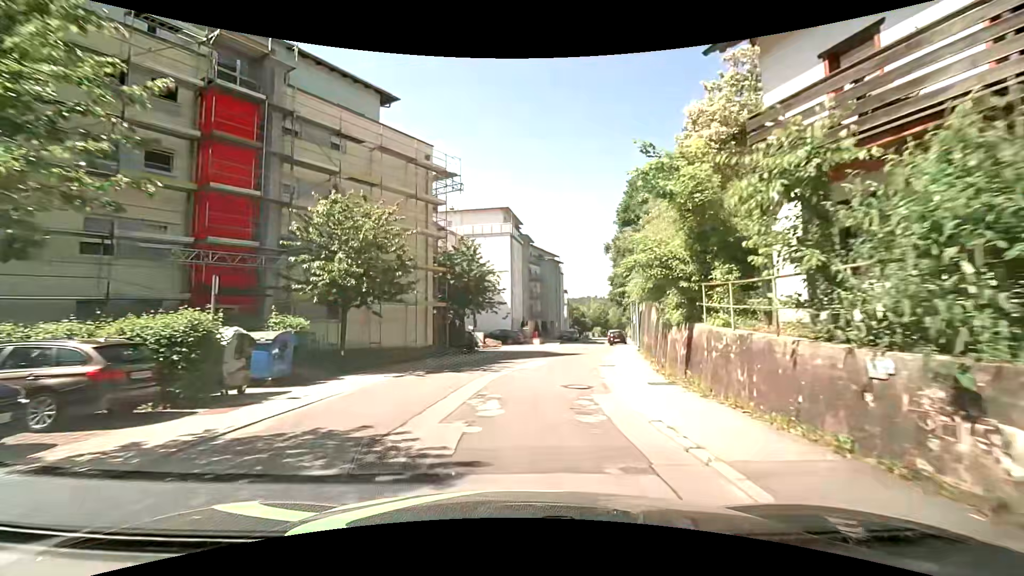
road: residential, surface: asphalt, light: Day
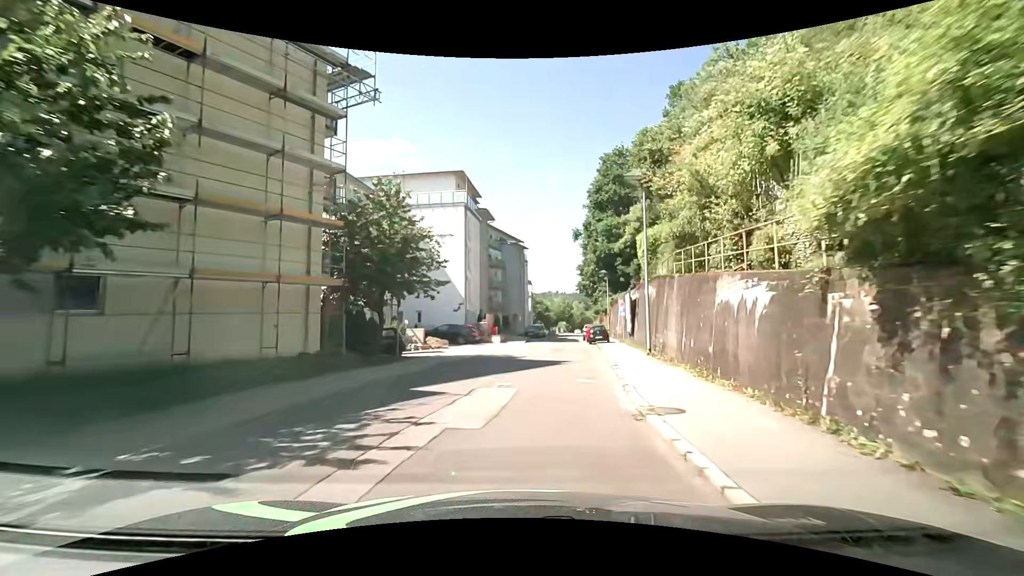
(+0.5, +11.5) m; +6°
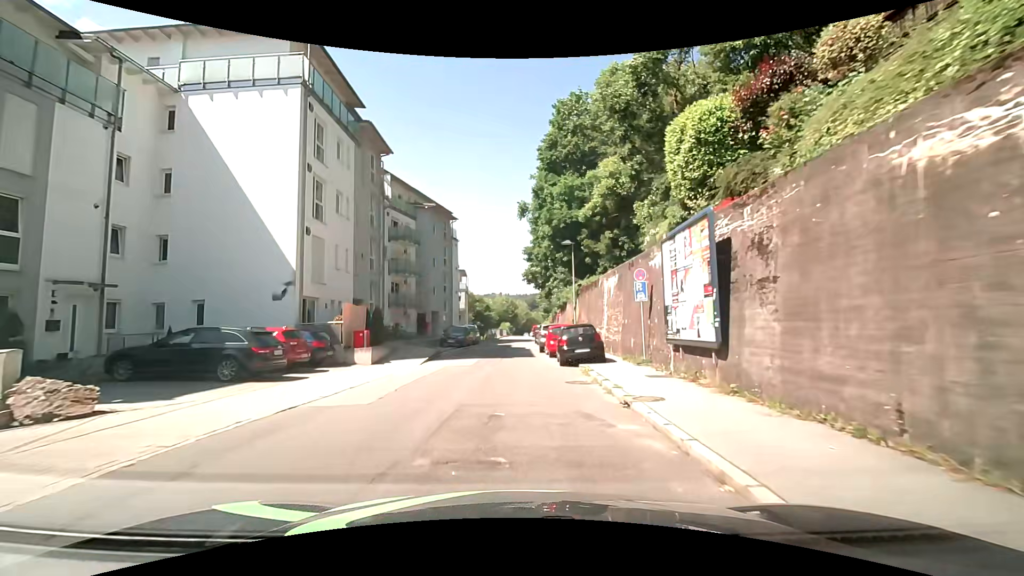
(+1.4, +22.3) m; +5°
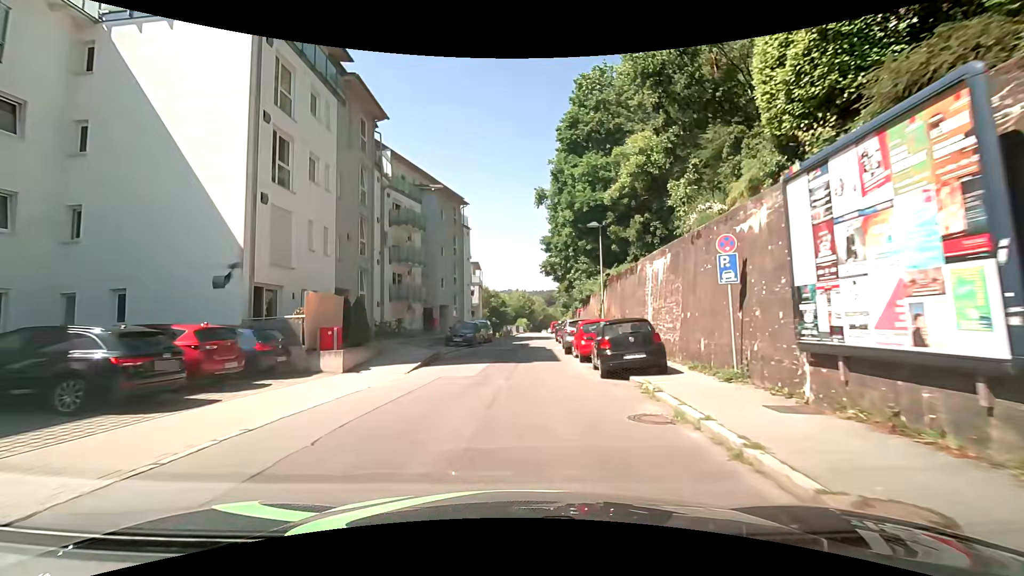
(-0.2, +5.4) m; -1°
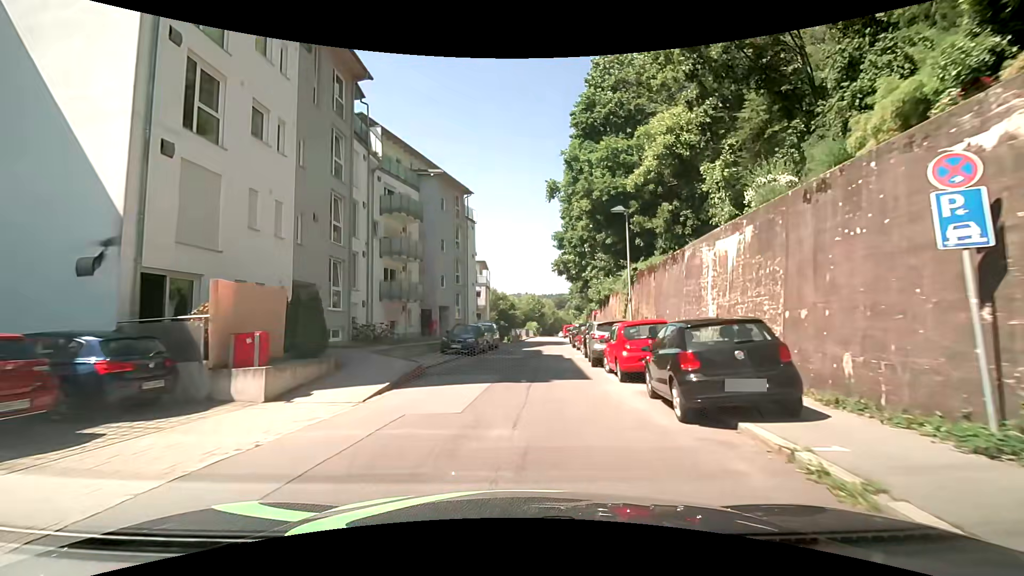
(-0.1, +5.4) m; -2°
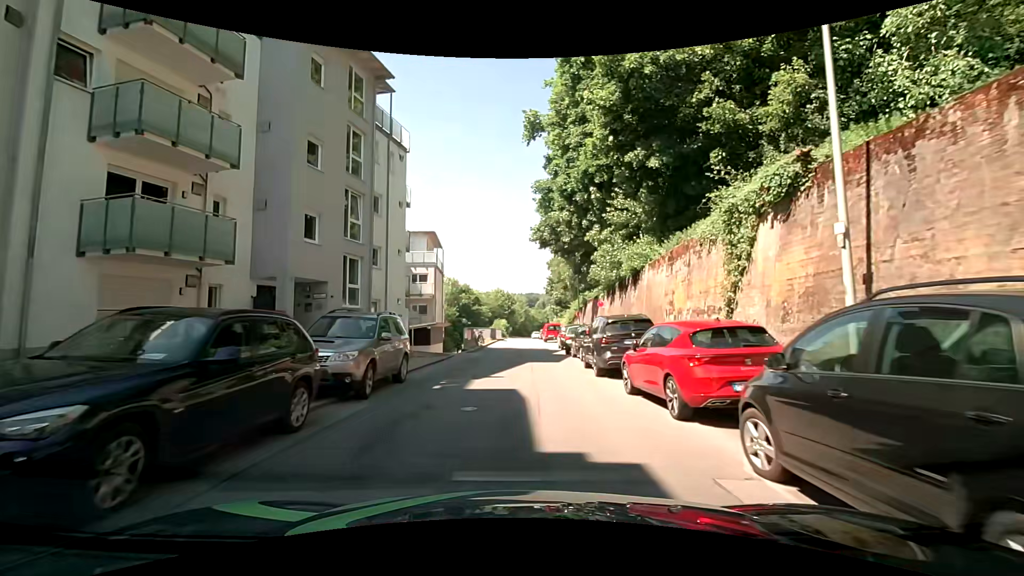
(+0.5, +20.5) m; +3°
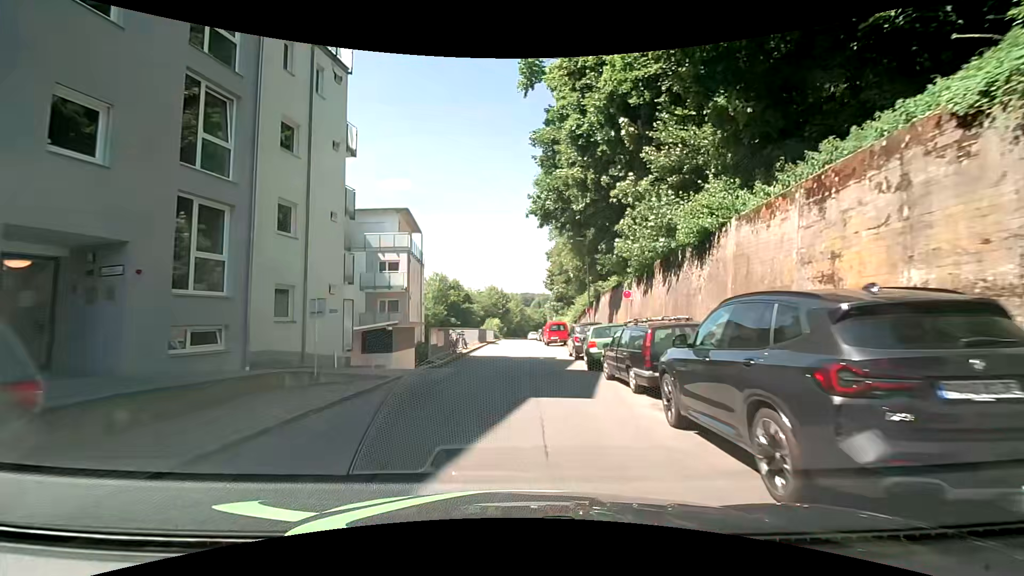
(0.0, +9.8) m; +1°
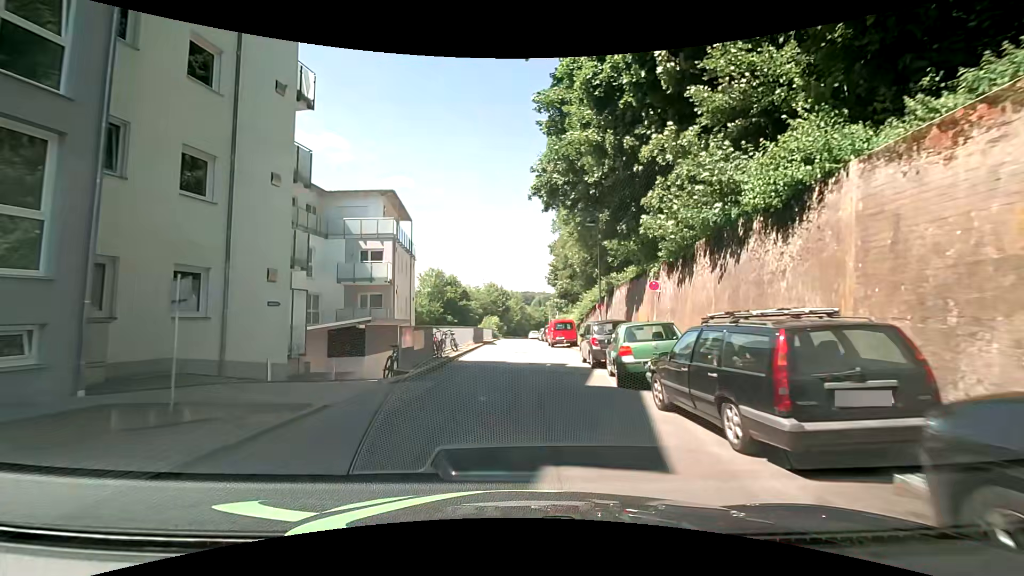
(0.0, +4.8) m; -2°
